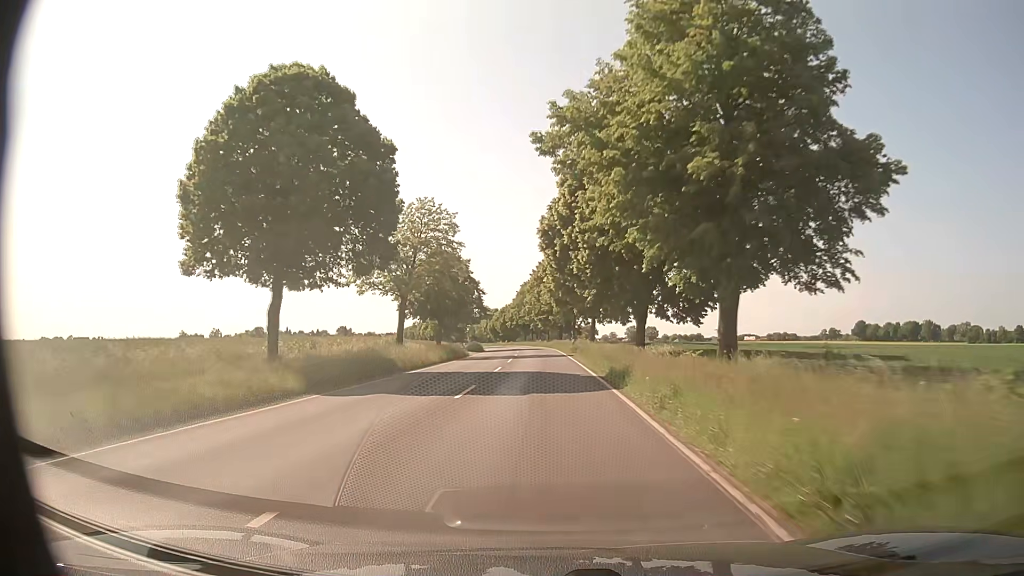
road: secondary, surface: asphalt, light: Day
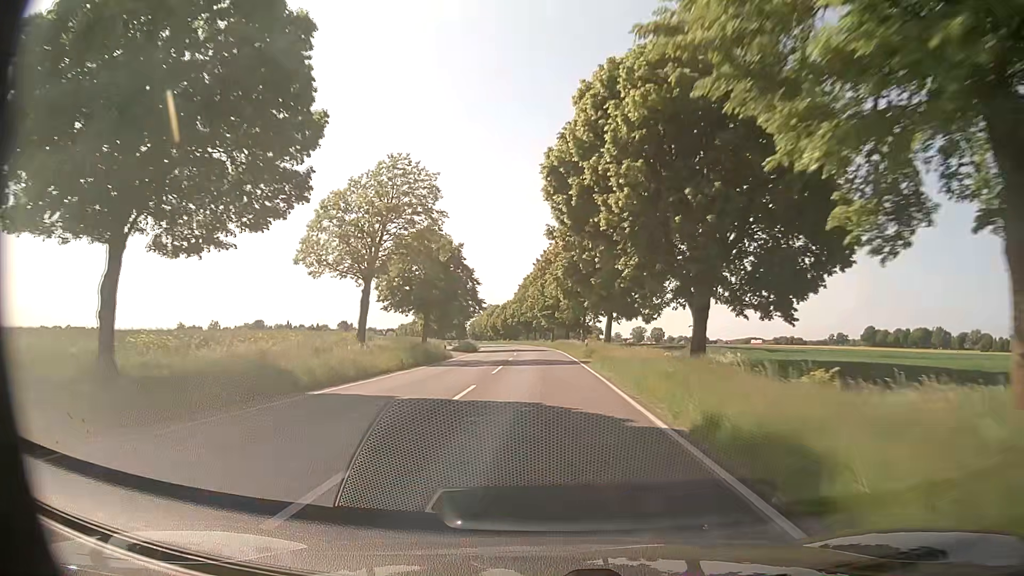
(0.0, +12.6) m; 0°
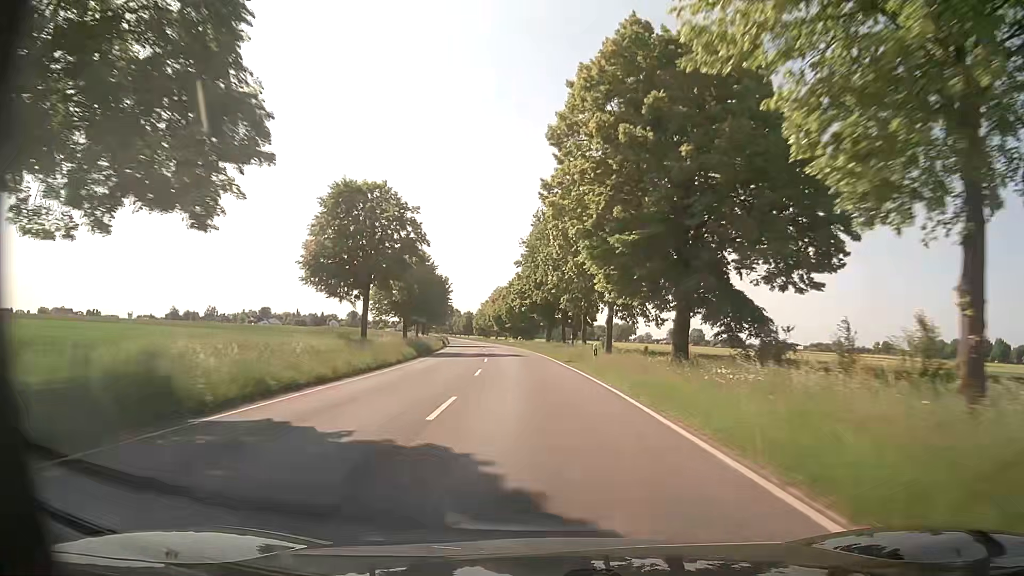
(-1.1, +62.7) m; -2°
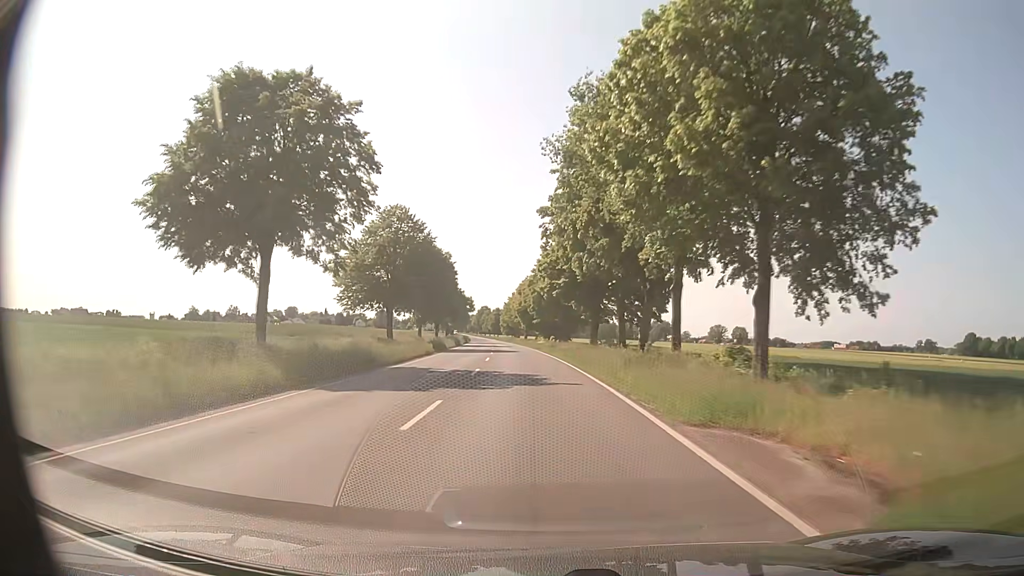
(-0.5, +25.1) m; -3°
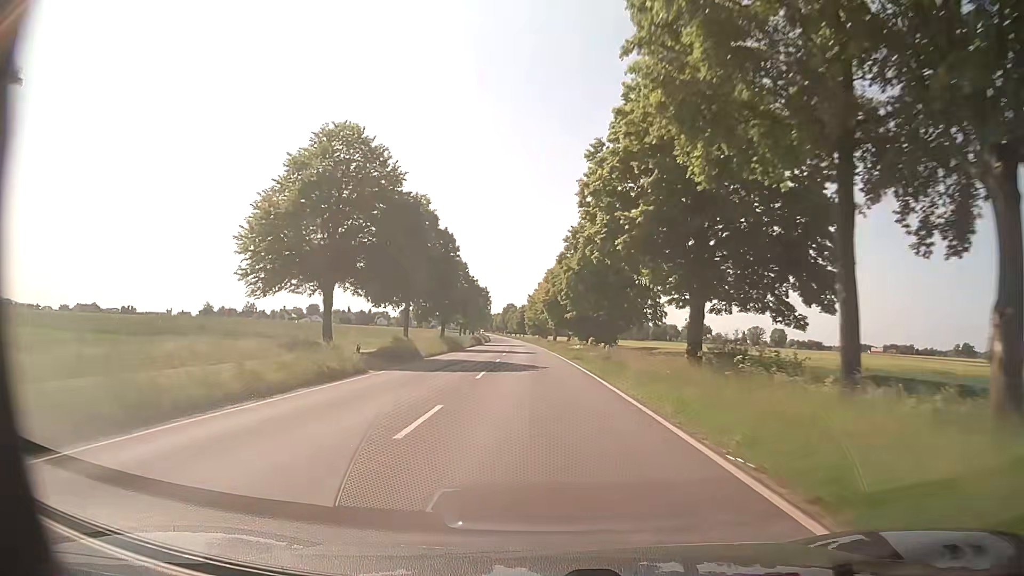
(-0.6, +25.1) m; -2°
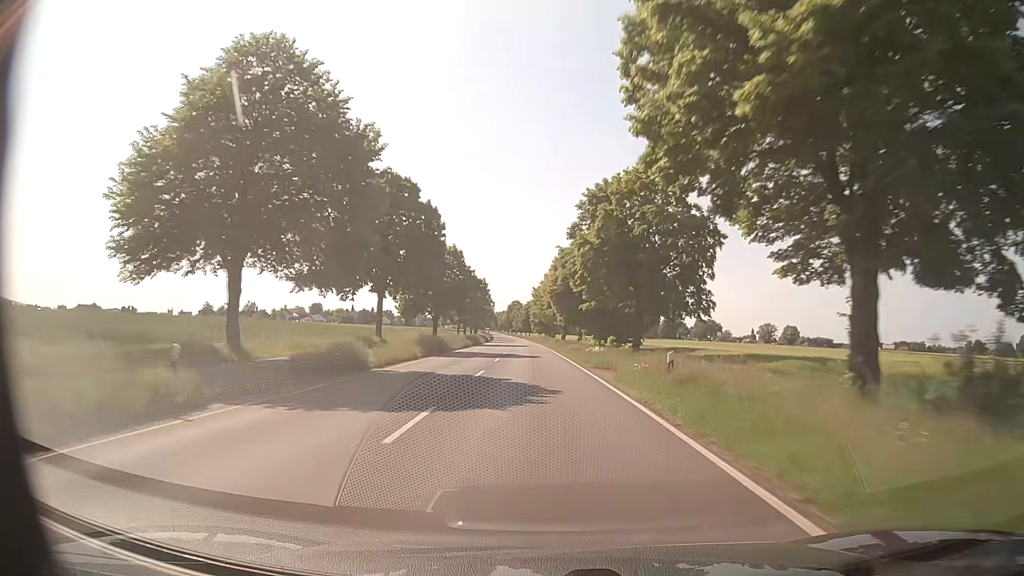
(0.0, +12.5) m; 0°
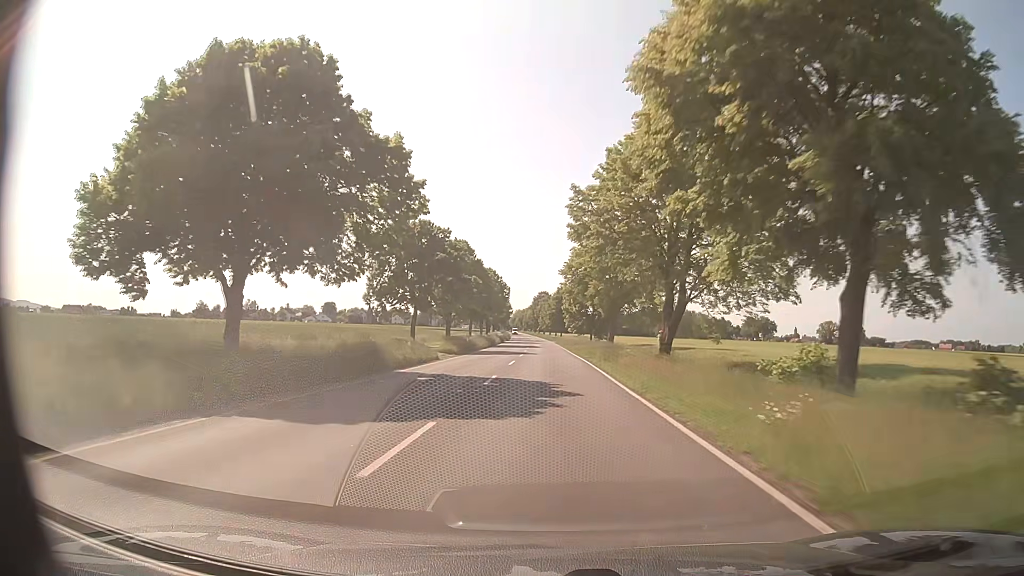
(-1.7, +62.1) m; -3°
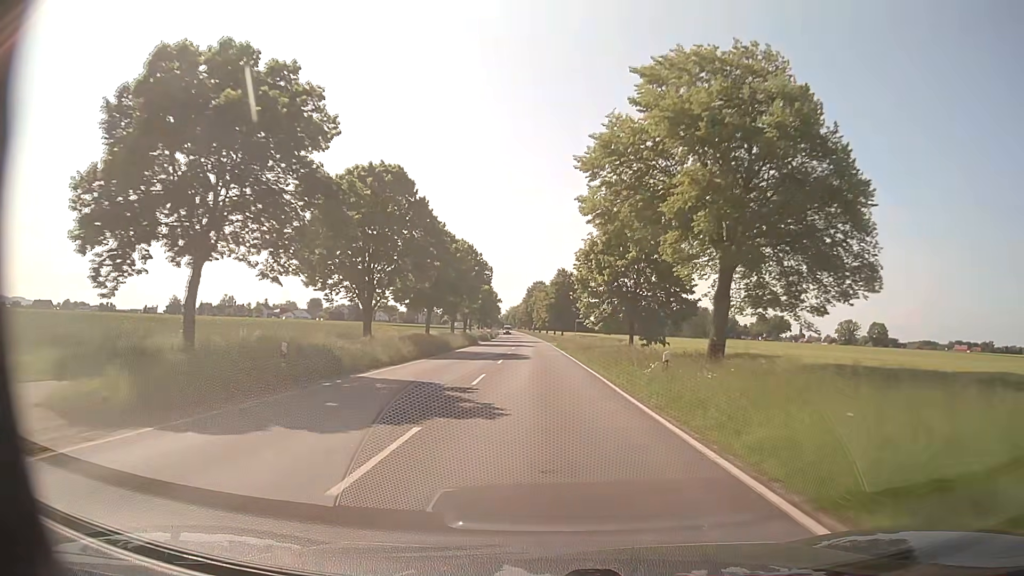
(+0.3, +36.9) m; 0°
(0, +10) (0, +20) (0, +30) (0, +40) (0, +50) (0, +60) (-1, +70) (-1, +80) (-1, +90) (-2, +100) m
